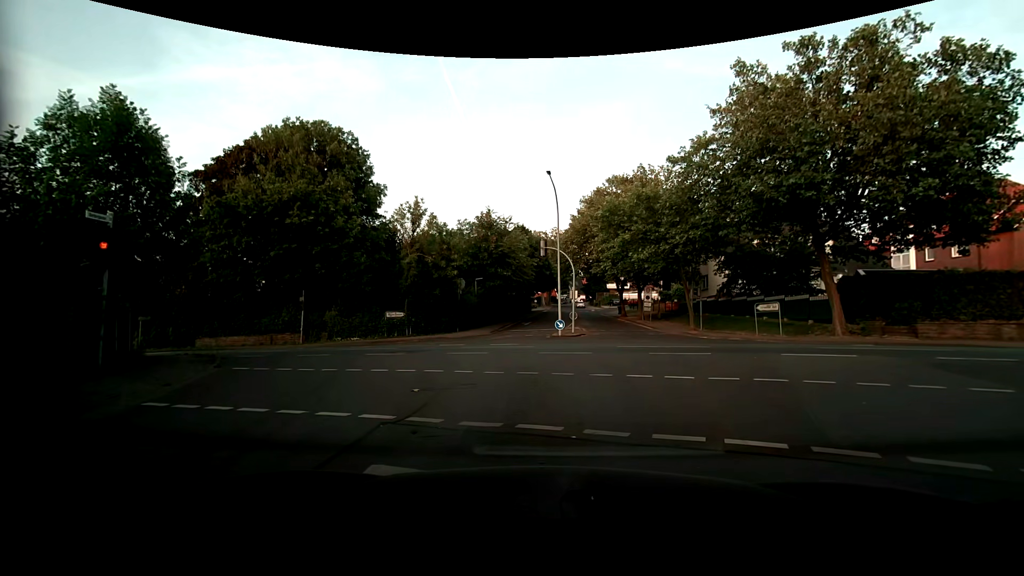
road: residential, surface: asphalt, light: Day
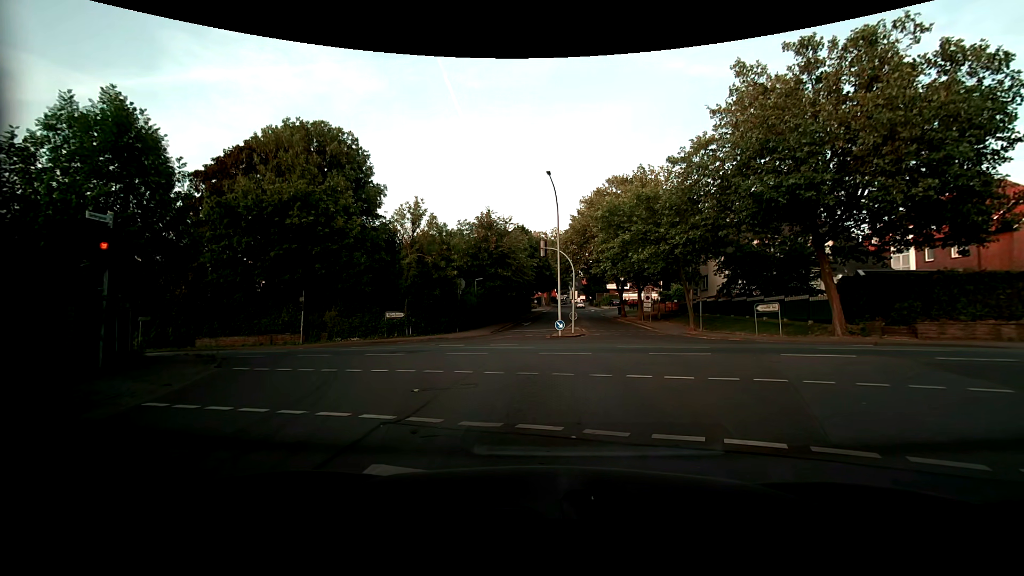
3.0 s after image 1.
(0.0, +0.1) m; 0°
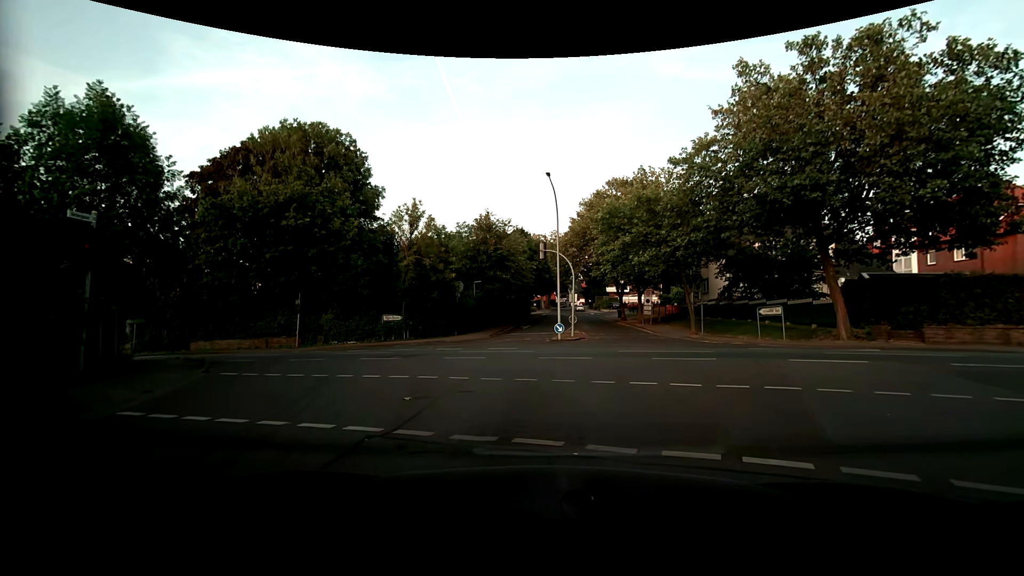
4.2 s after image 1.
(0.0, +0.5) m; 0°
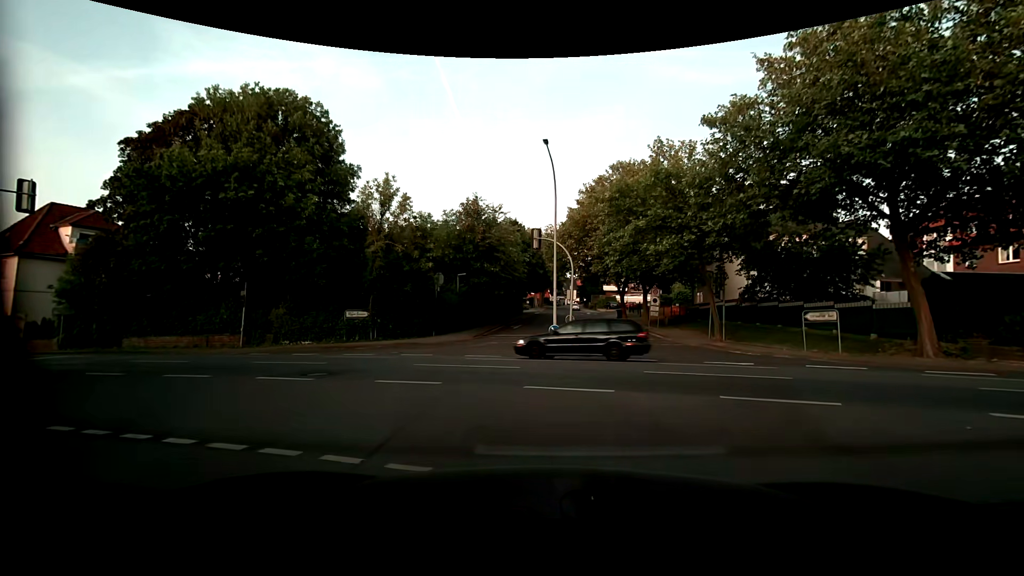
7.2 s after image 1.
(+0.3, +5.5) m; +3°
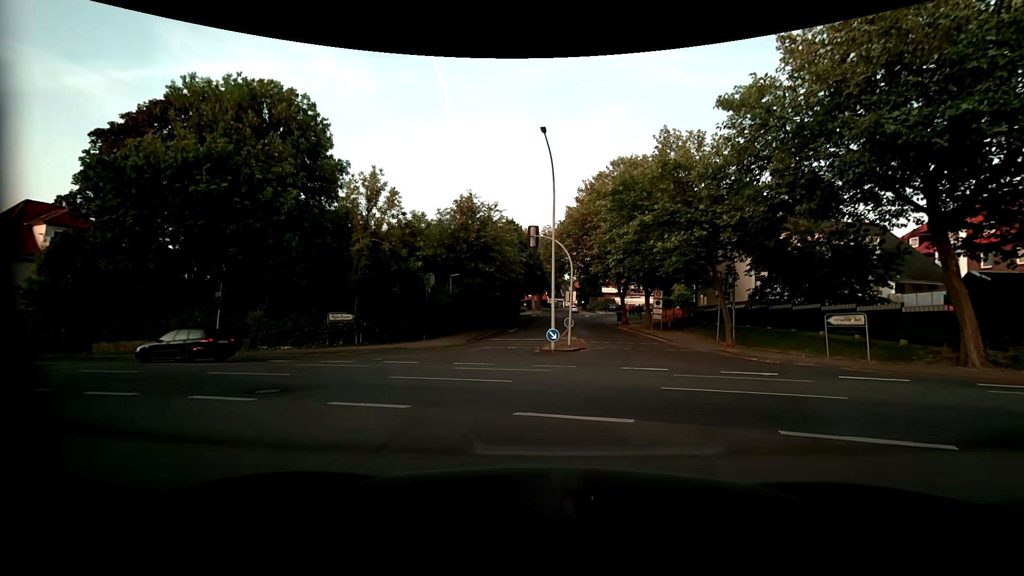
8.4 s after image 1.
(0.0, +1.9) m; -2°
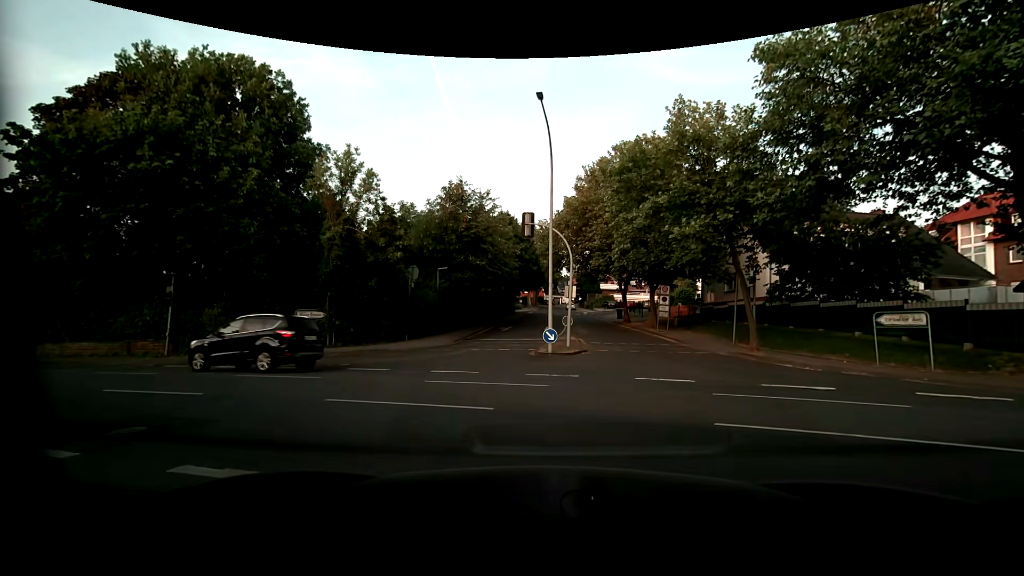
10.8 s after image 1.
(+0.2, +3.1) m; +3°
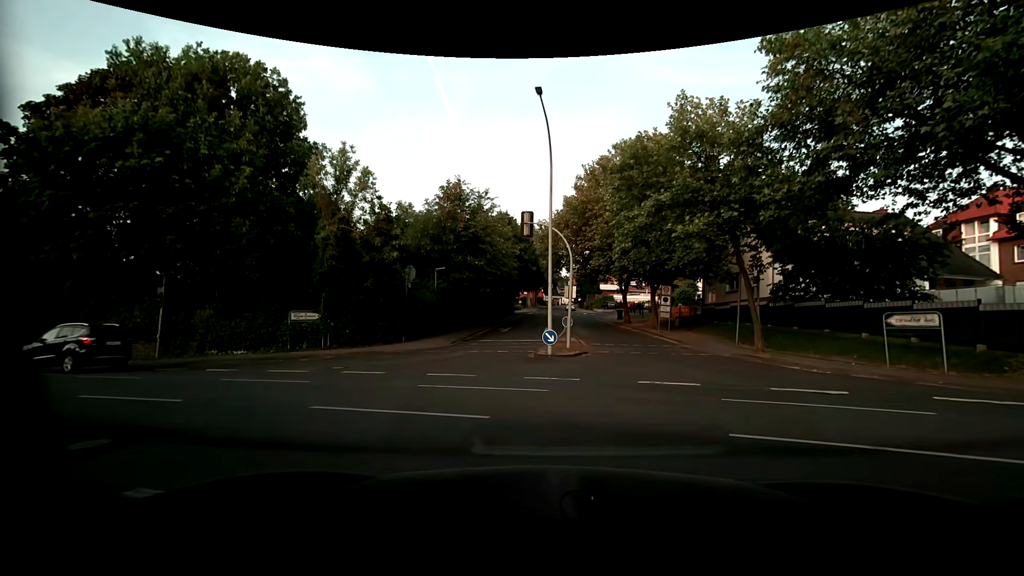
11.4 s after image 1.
(0.0, +0.5) m; 0°
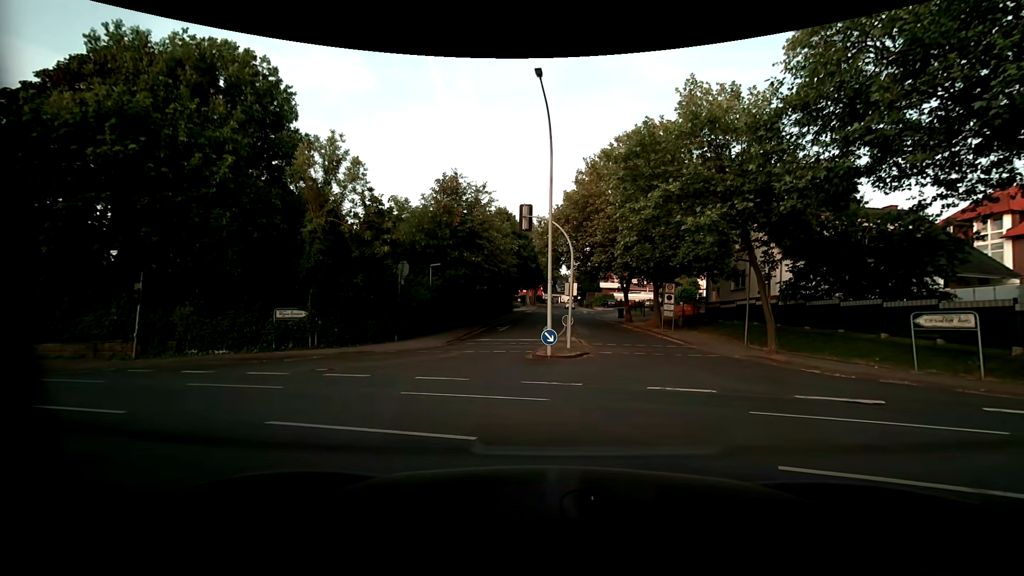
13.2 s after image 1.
(0.0, +1.2) m; 0°
(-3, +9) (-11, +15) (-20, +19) (-29, +23) (-39, +26) (-48, +29) (-58, +32) (-67, +35) (-77, +39) (-86, +42) m
